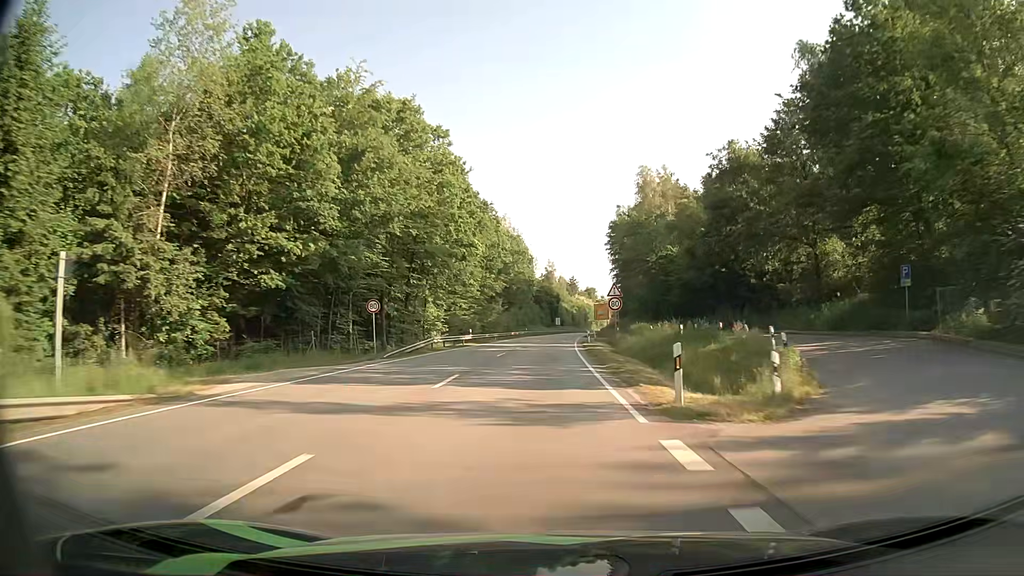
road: primary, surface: asphalt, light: Day
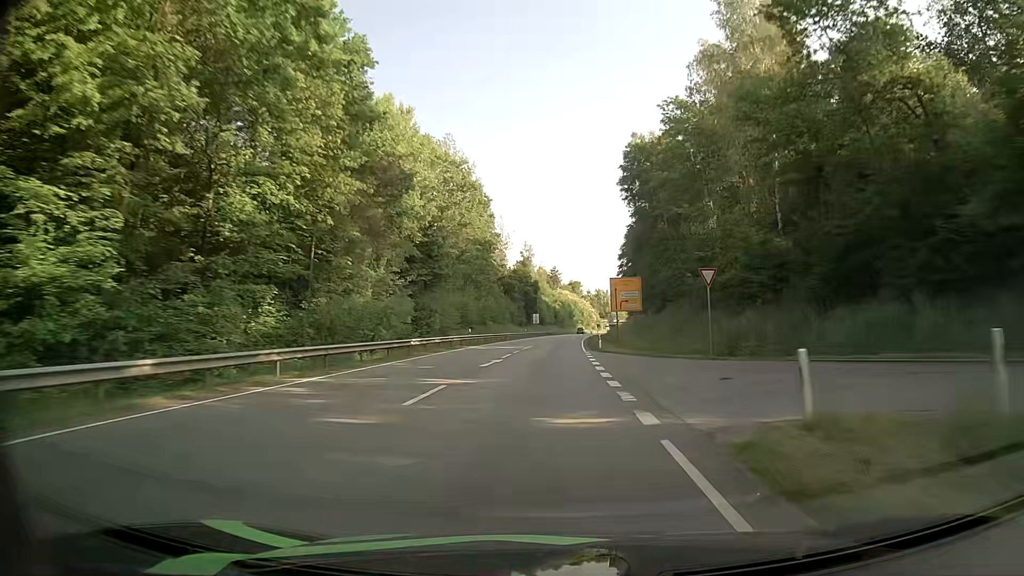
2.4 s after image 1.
(+0.8, +55.8) m; +2°
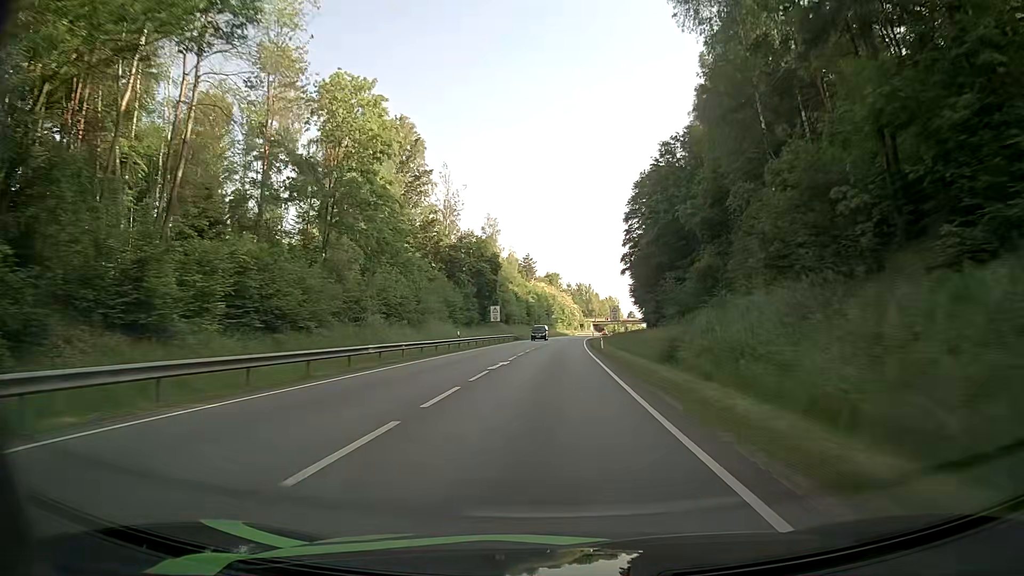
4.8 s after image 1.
(+0.9, +54.4) m; +3°
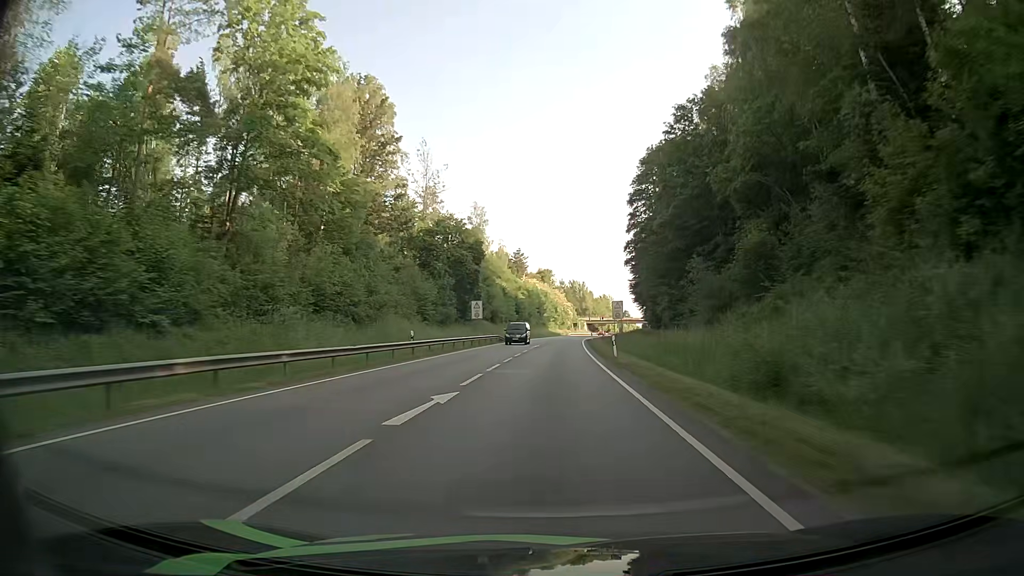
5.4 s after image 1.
(-0.1, +13.7) m; -1°
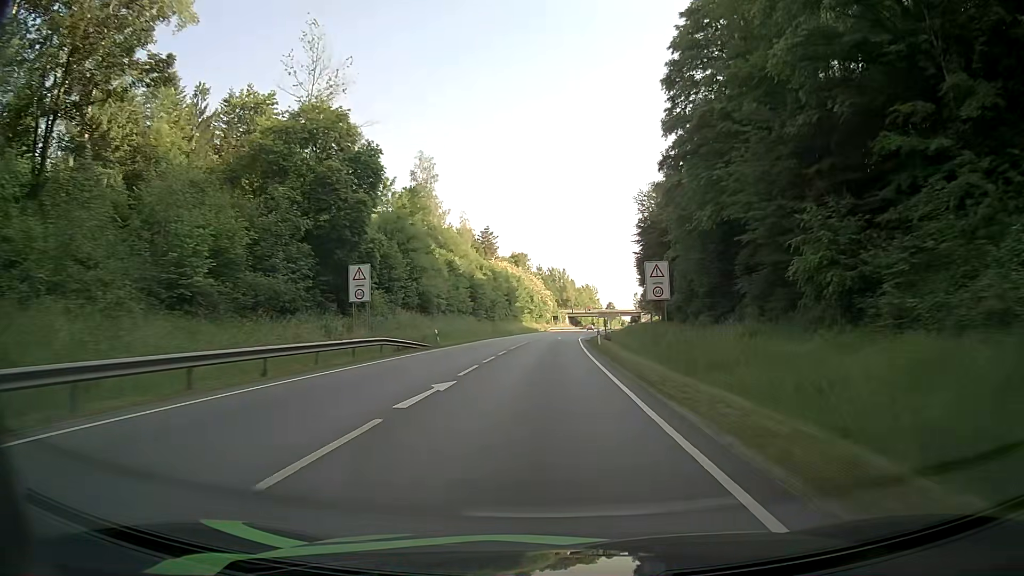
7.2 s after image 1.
(+1.2, +40.5) m; +2°
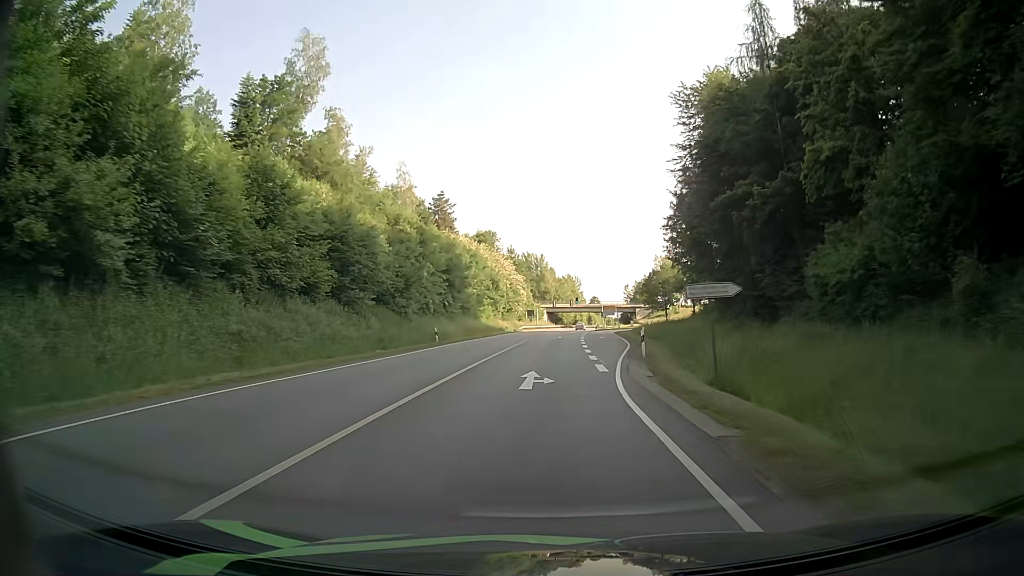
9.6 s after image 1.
(+0.8, +47.7) m; +2°
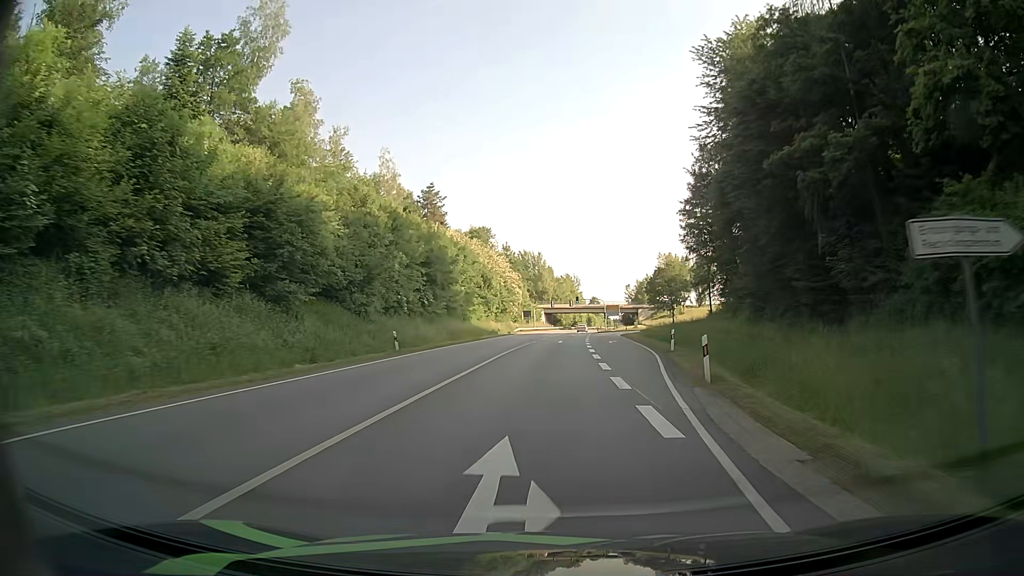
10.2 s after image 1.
(0.0, +10.5) m; 0°
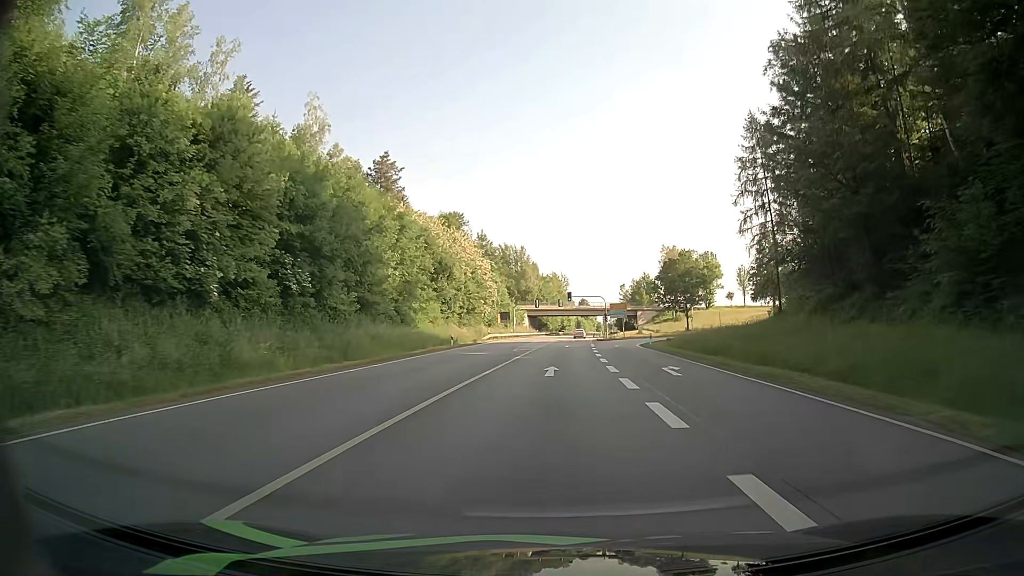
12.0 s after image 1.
(+0.3, +28.7) m; +1°
(0, +10) (0, +20) (+1, +30) (+1, +40) (+1, +50) (+2, +60) (+2, +70) (+3, +80) (+3, +90) (+3, +100) m
